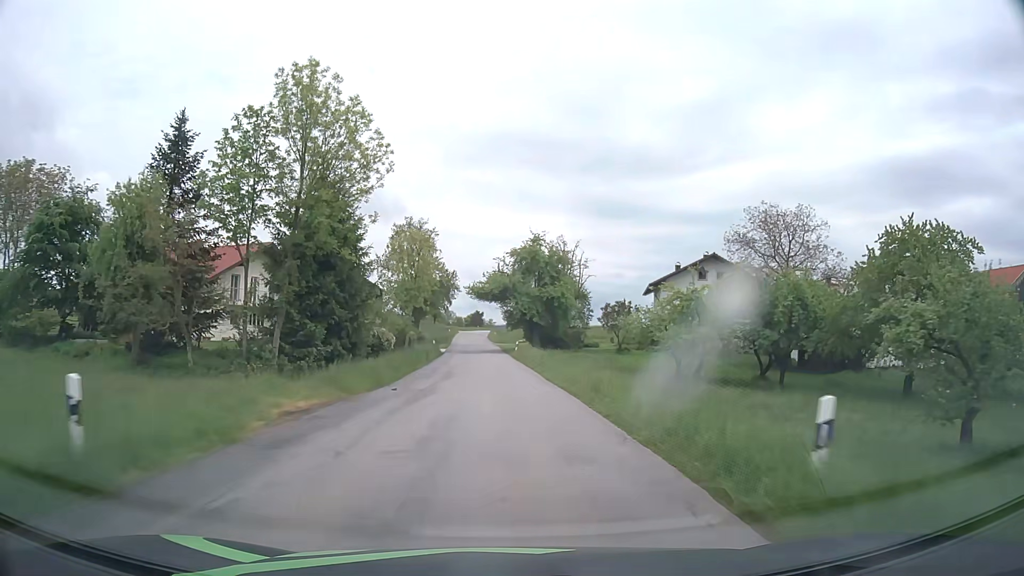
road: tertiary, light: Day
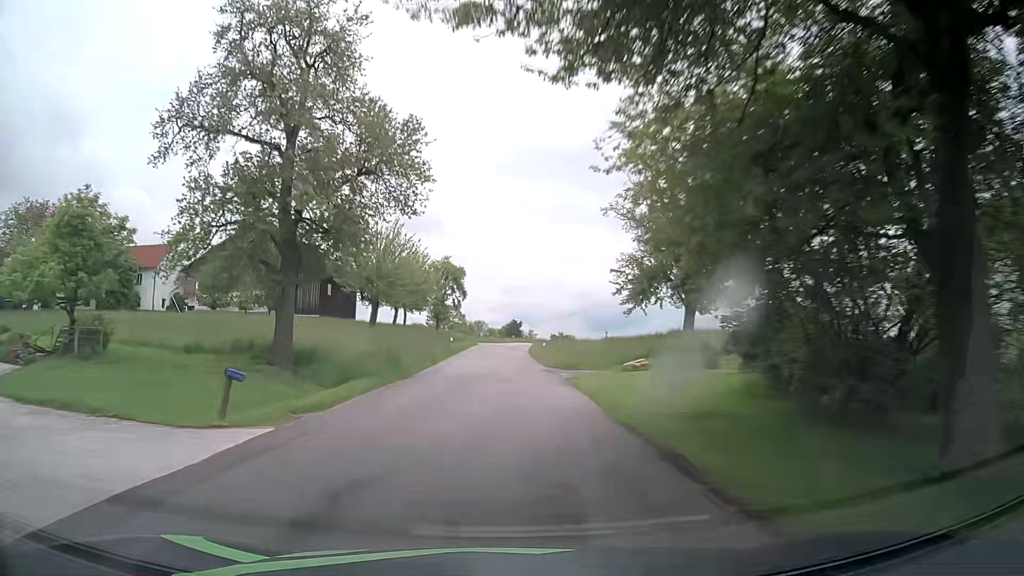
(-1.6, +53.5) m; -4°
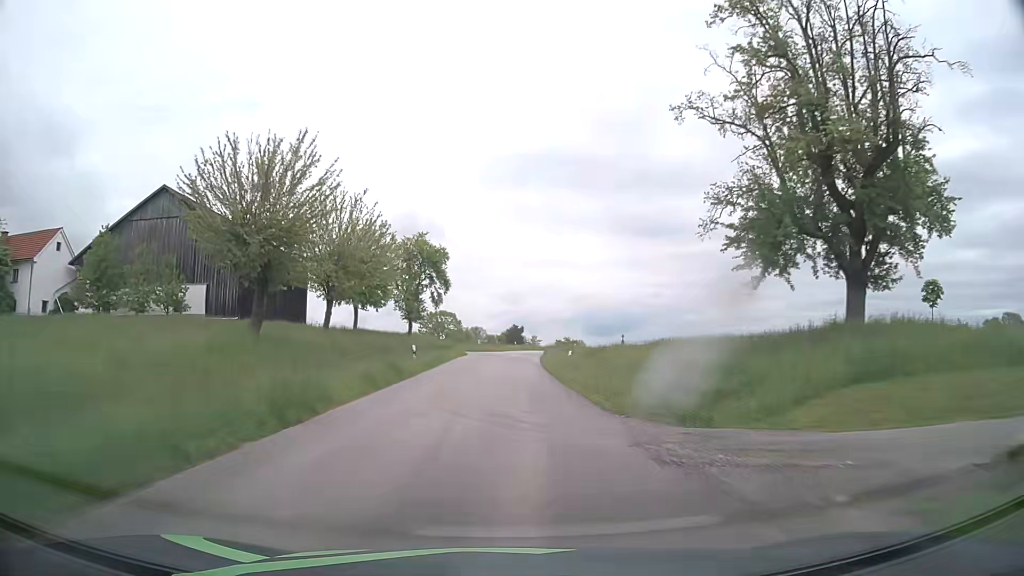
(+0.1, +21.2) m; 0°
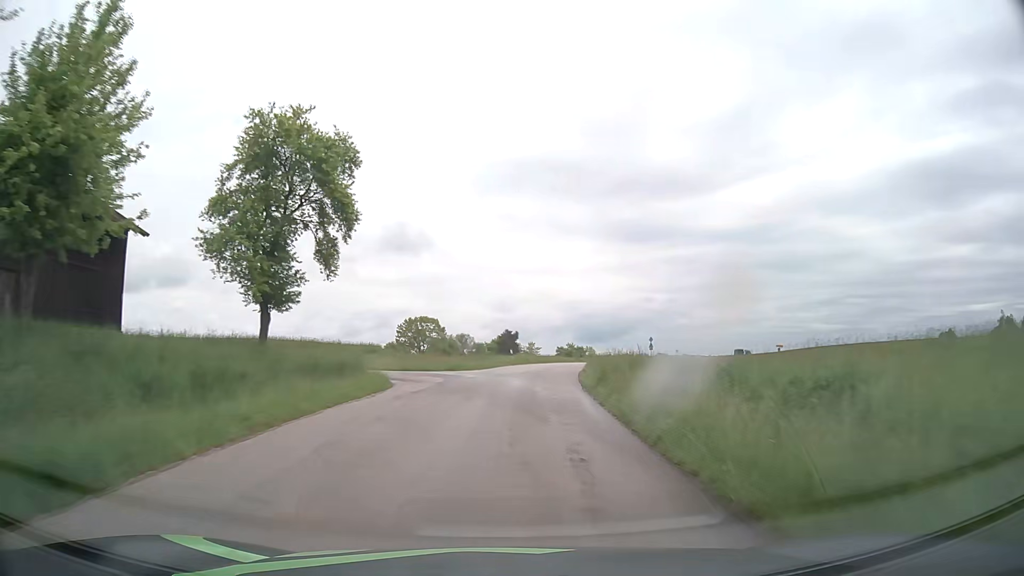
(+0.3, +31.8) m; +1°
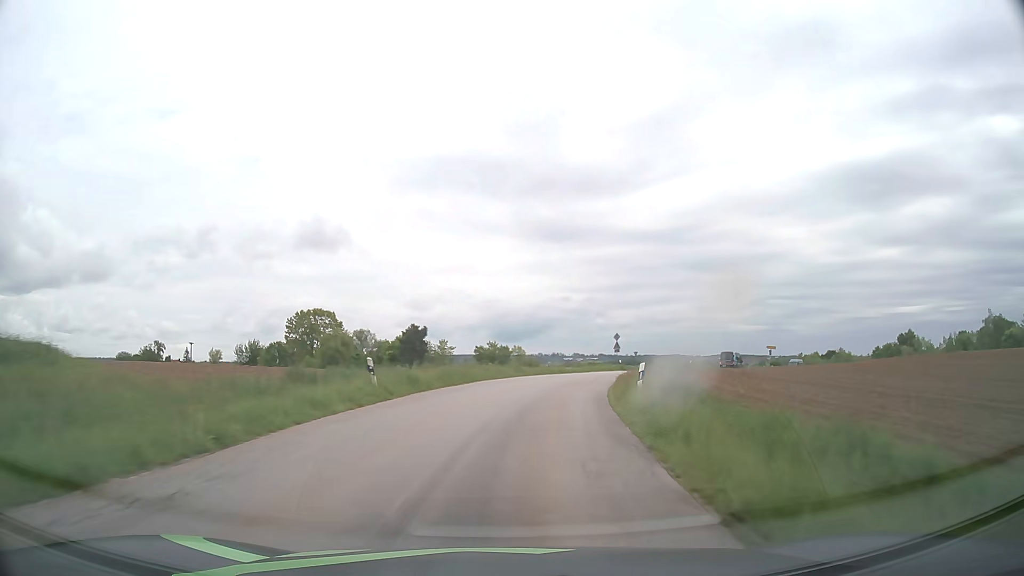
(+1.4, +31.6) m; +6°
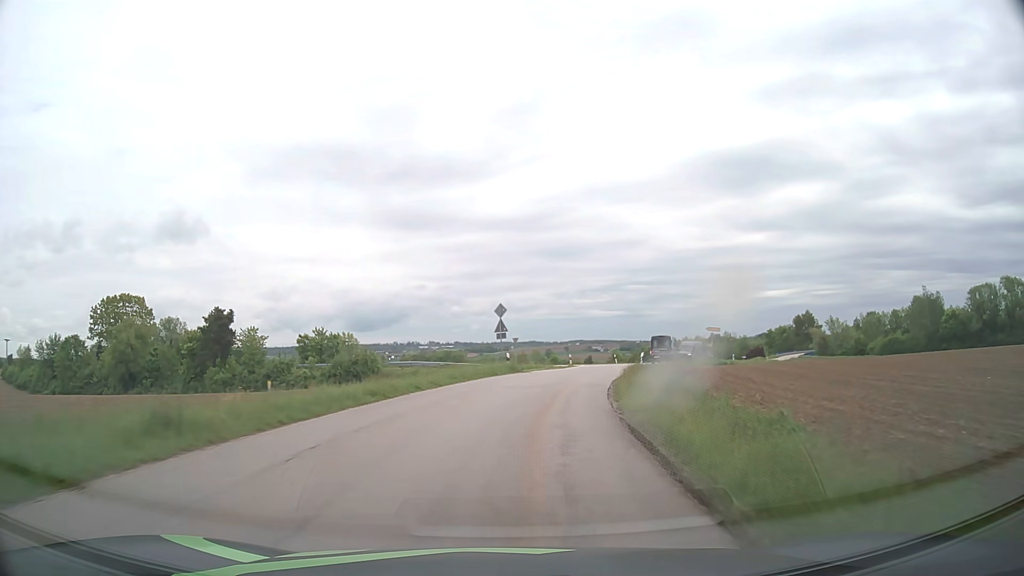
(+3.2, +30.3) m; +12°
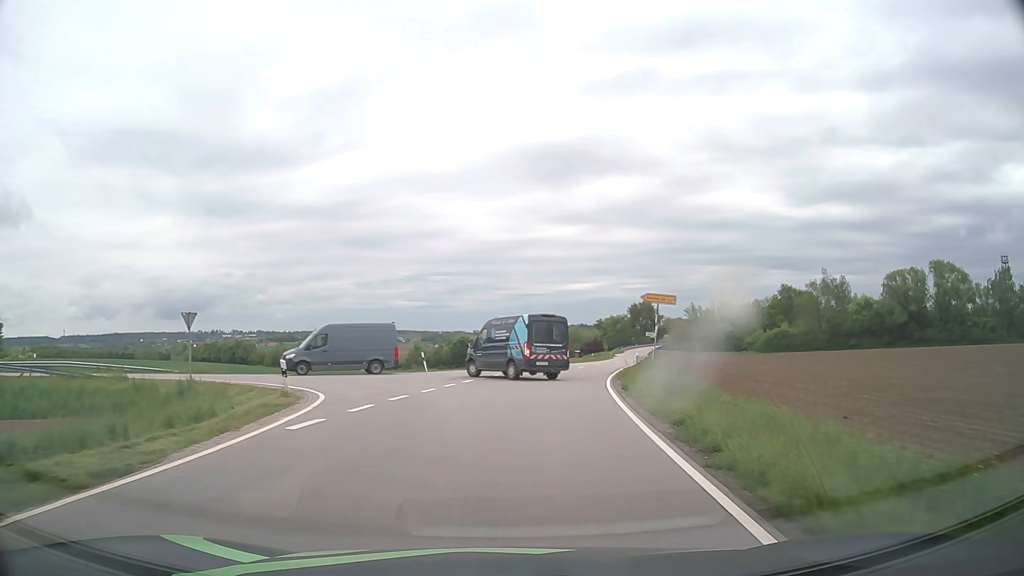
(+5.6, +39.3) m; +17°
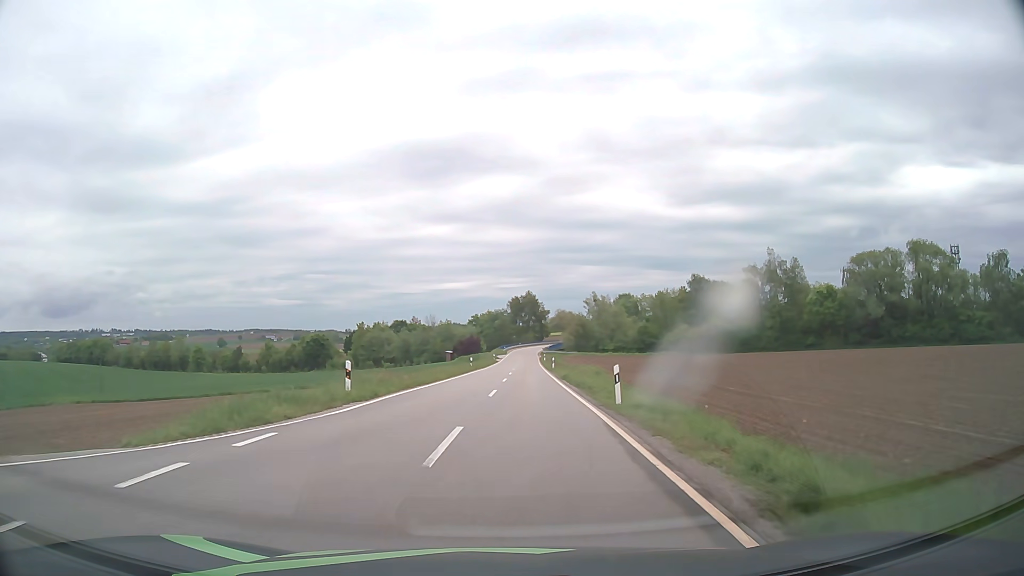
(+3.5, +33.2) m; +10°
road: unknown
(0, +10) (+1, +20) (+1, +30) (+2, +40) (+2, +50) (+2, +60) (+3, +70) (+3, +80) (+4, +90) (+4, +100) m
